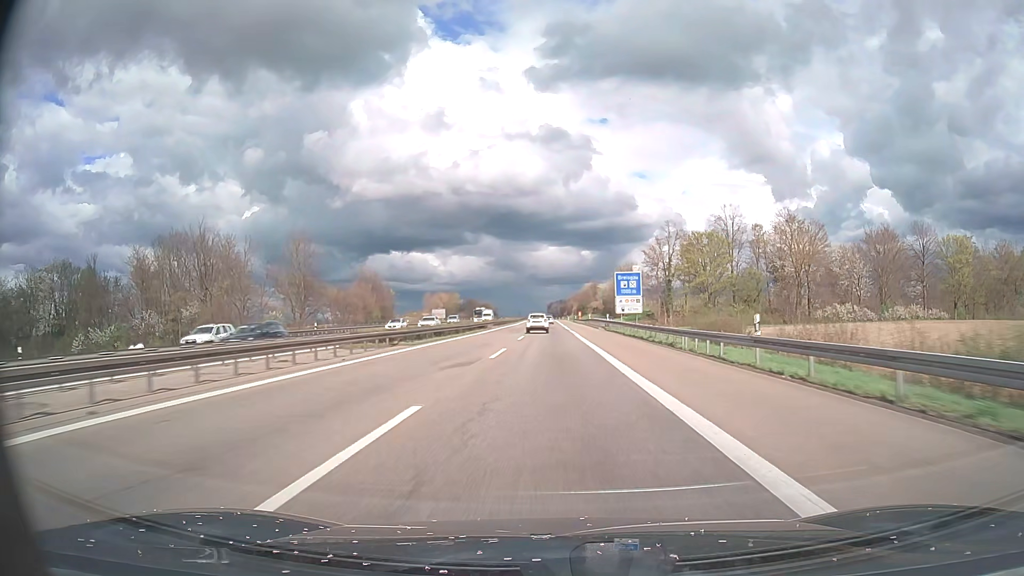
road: motorway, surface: asphalt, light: Day
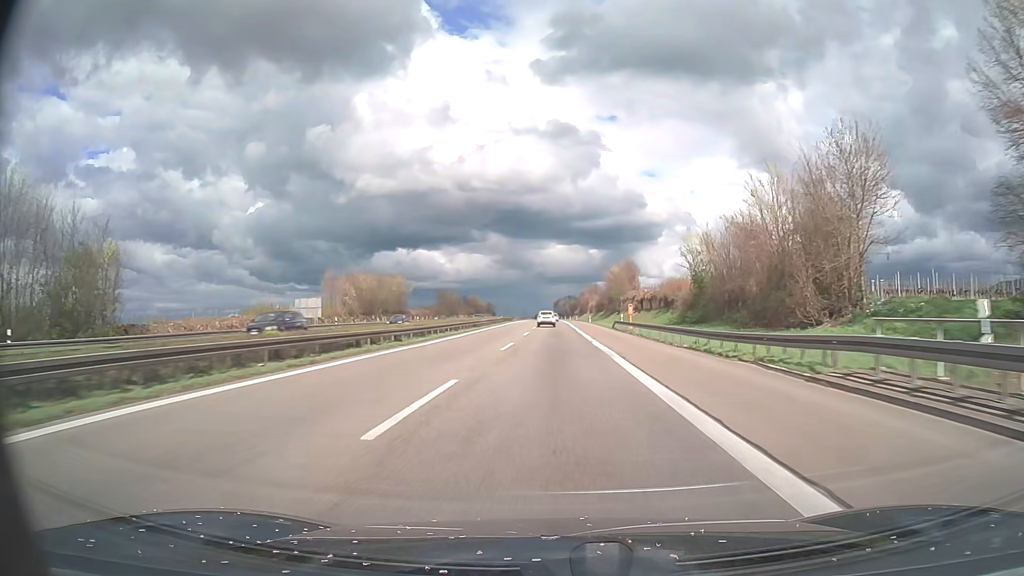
(-0.4, +87.3) m; -1°
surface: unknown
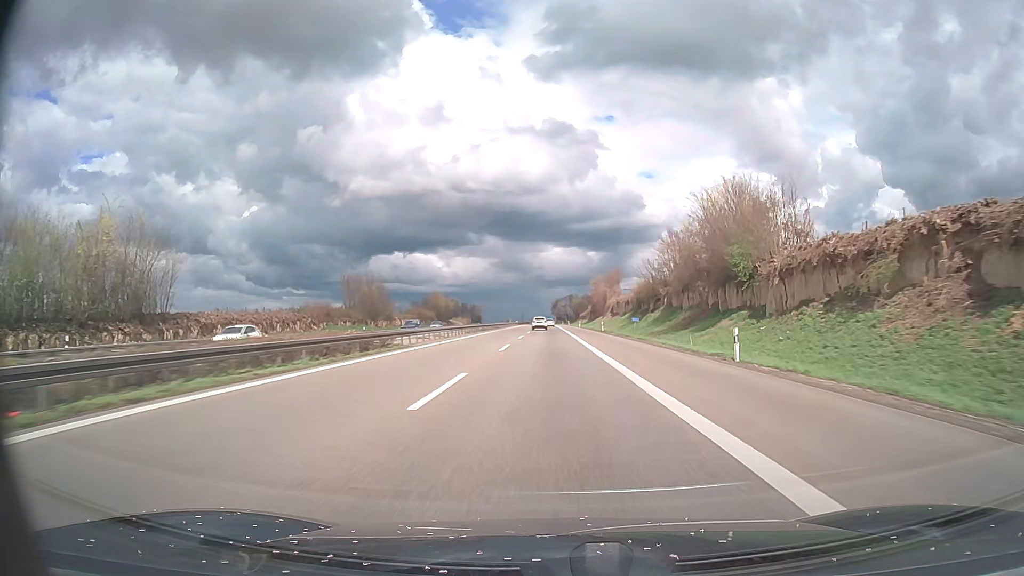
(+0.2, +87.2) m; 0°
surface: asphalt
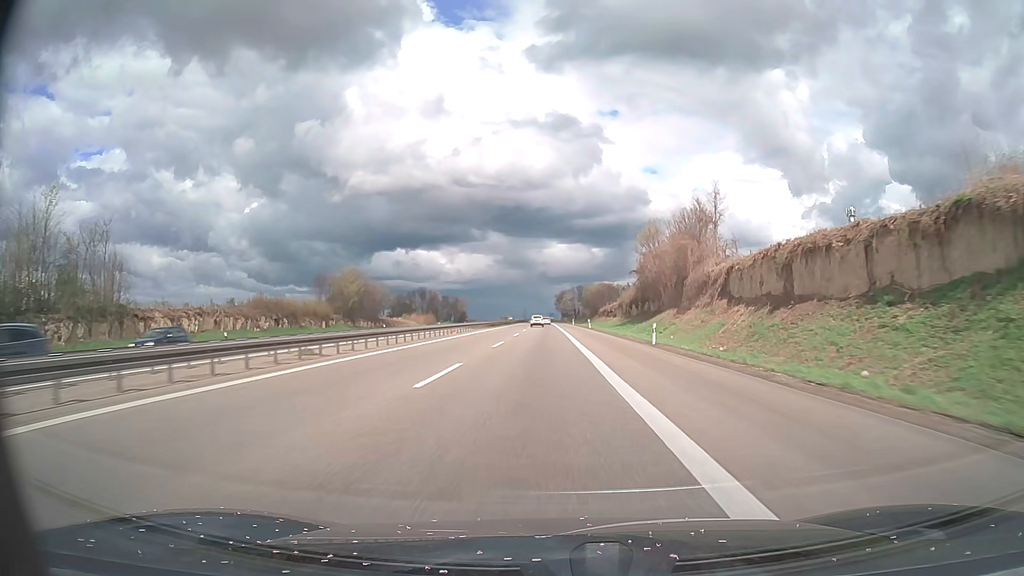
(-0.1, +87.2) m; 0°
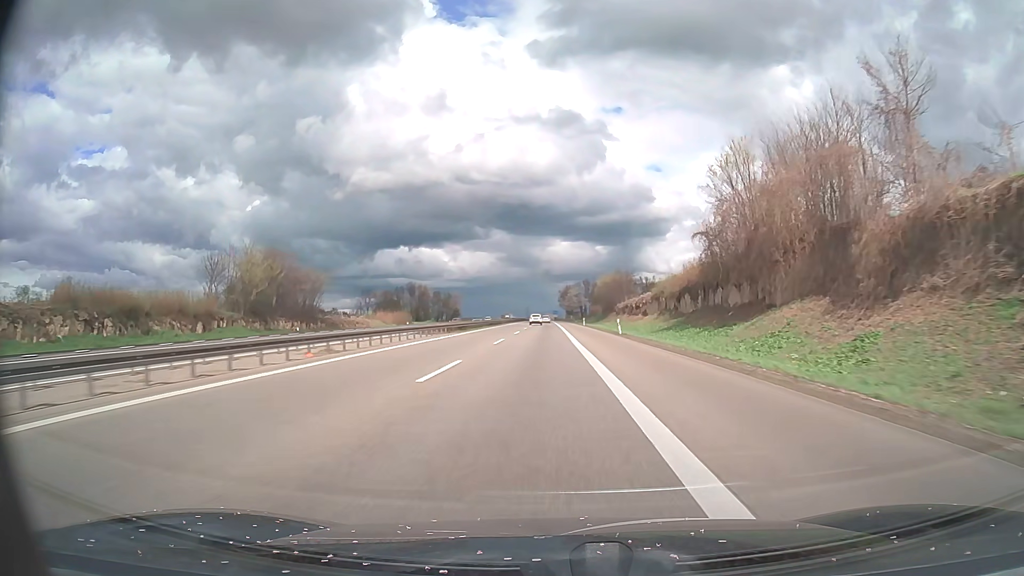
(0.0, +34.9) m; 0°
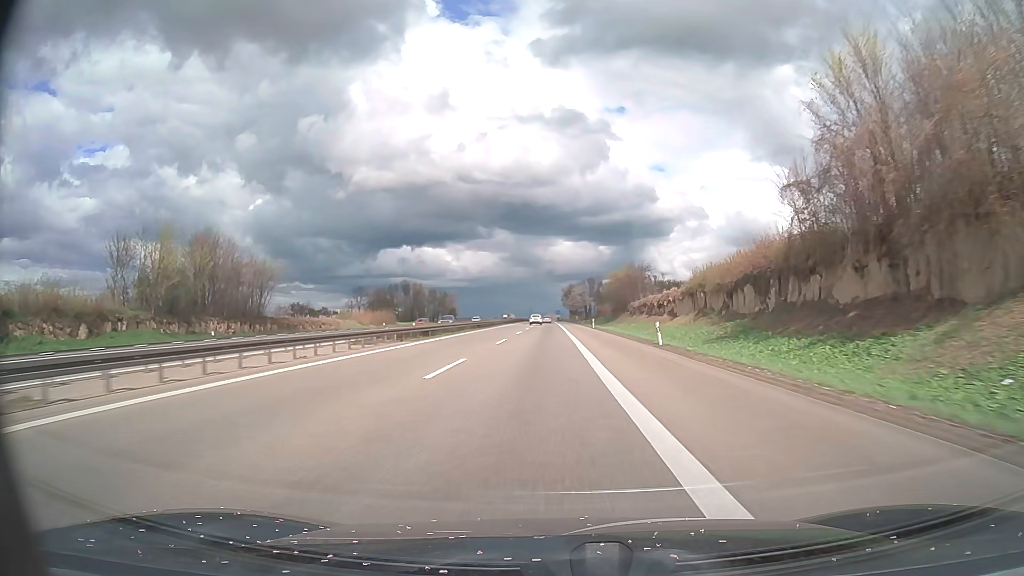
(-0.1, +17.5) m; 0°
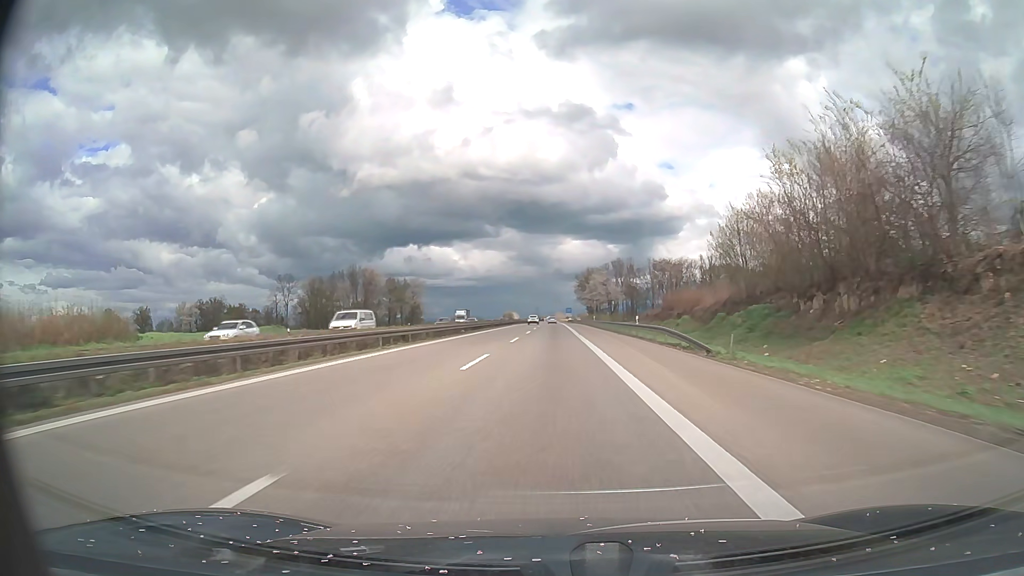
(-0.5, +87.3) m; -1°
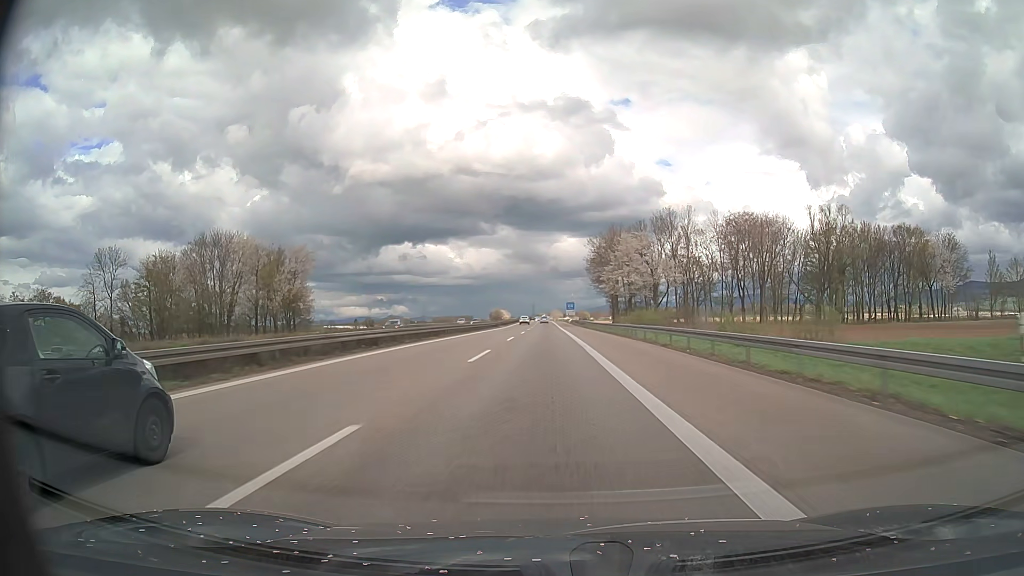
(+0.3, +87.4) m; 0°
(0, +10) (0, +20) (0, +30) (0, +40) (0, +50) (0, +60) (0, +70) (0, +80) (0, +90) (0, +100) m
